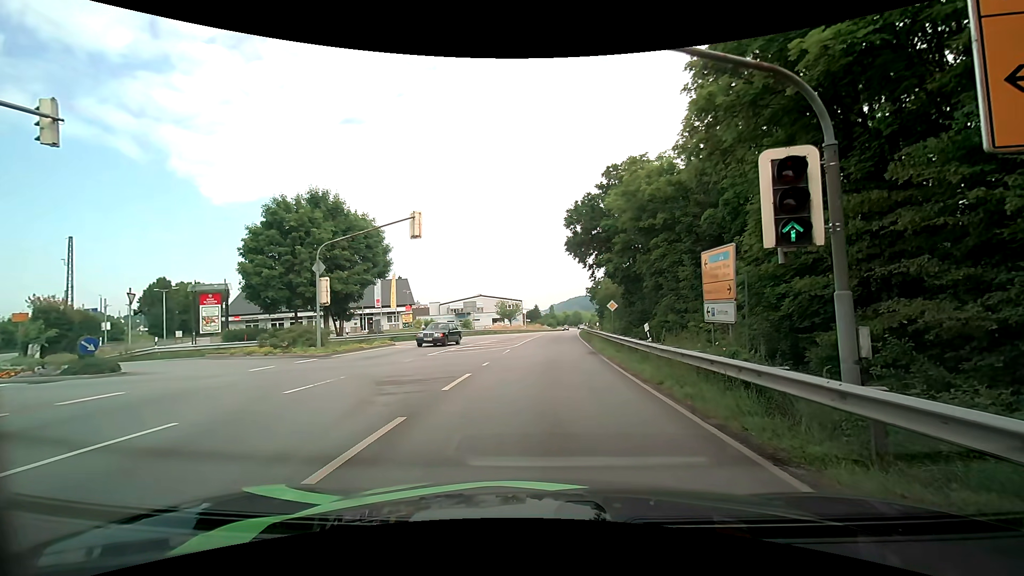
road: primary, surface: asphalt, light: Day
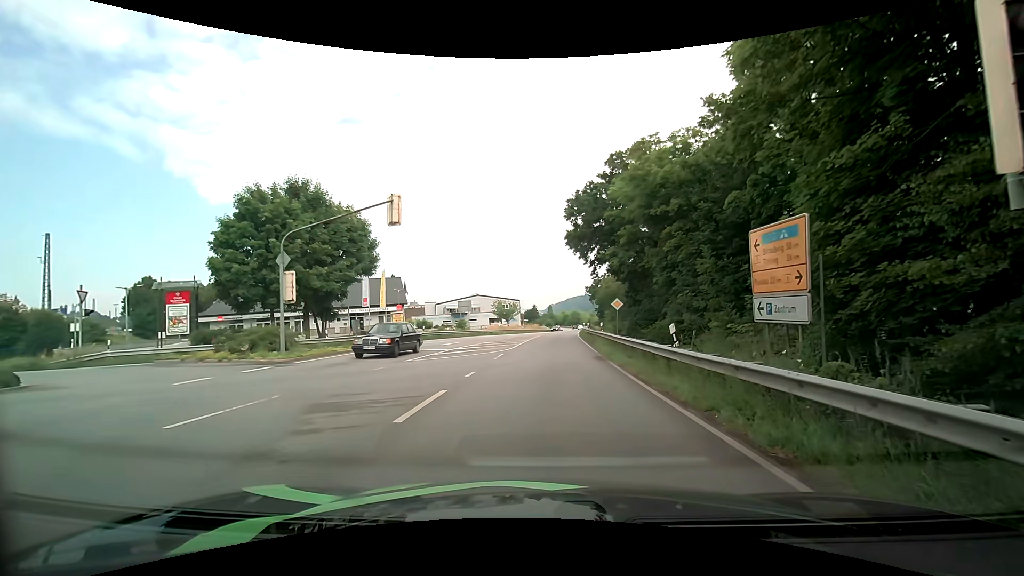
(0.0, +3.4) m; -1°
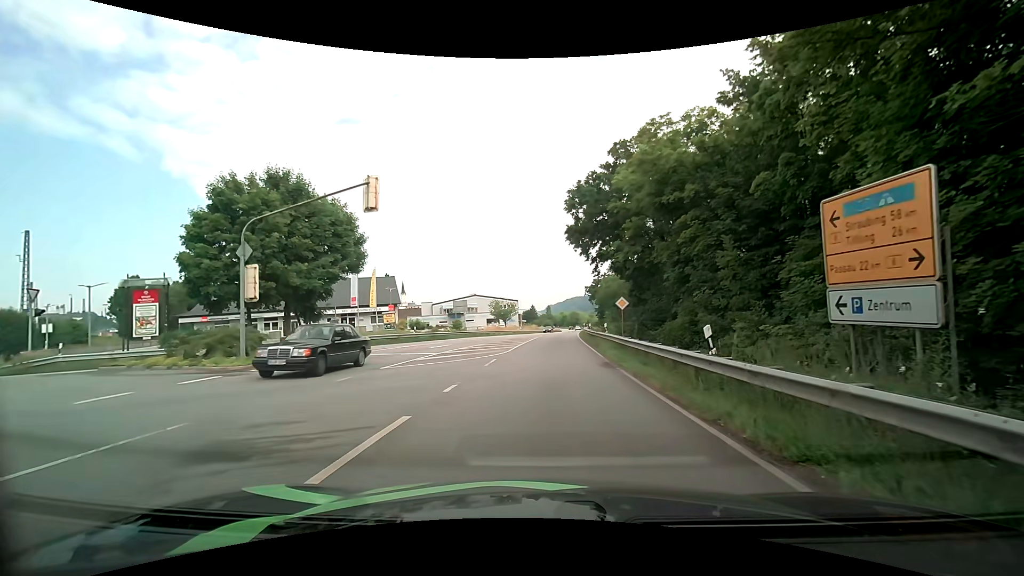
(0.0, +2.8) m; 0°
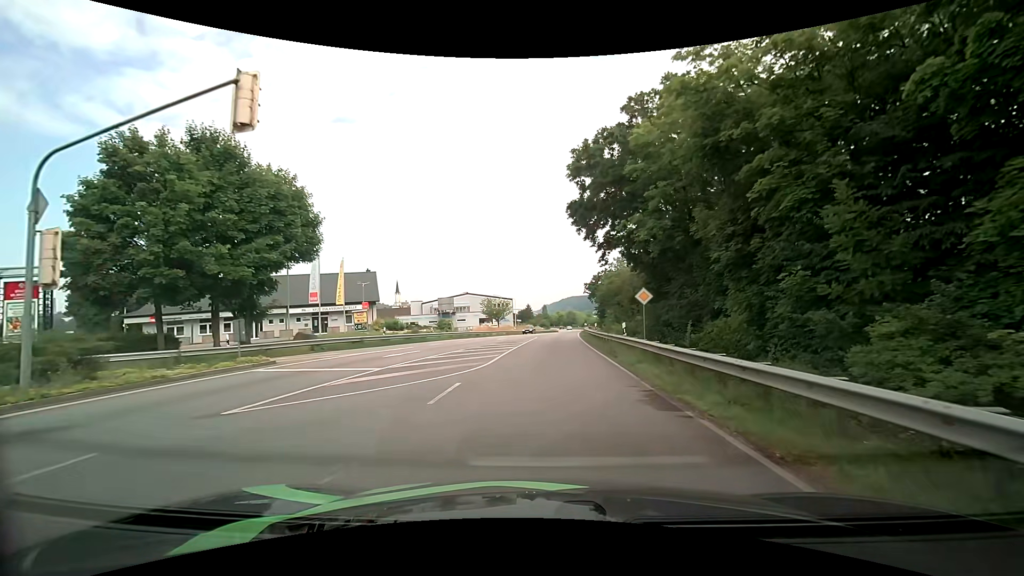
(+0.1, +7.8) m; +1°
(0, +10) (0, +20) (+1, +30) (+1, +40) (+2, +50) (+3, +60) (+4, +70) (+5, +80) (+6, +90) (+7, +100) m
